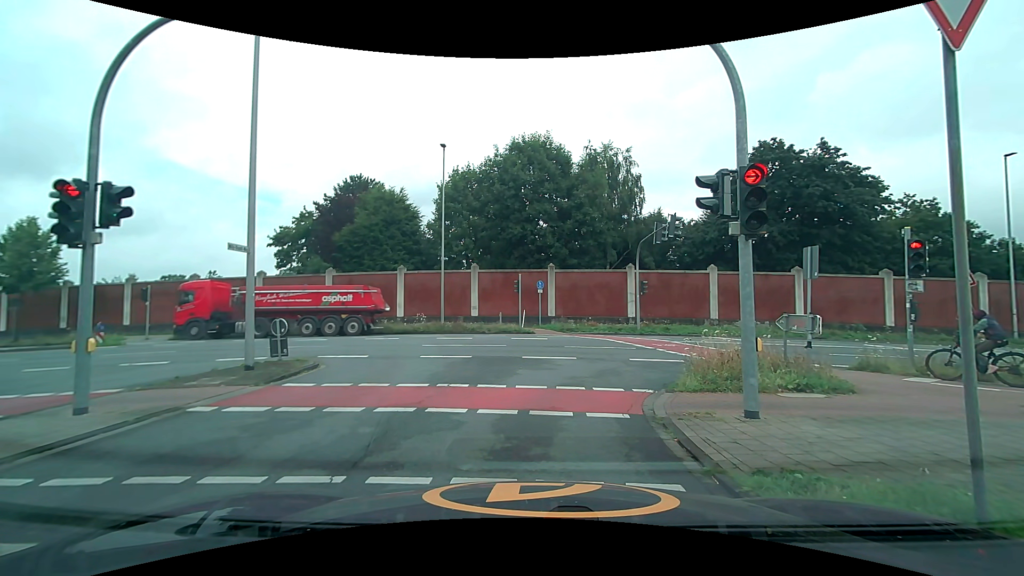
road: unclassified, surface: asphalt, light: Day
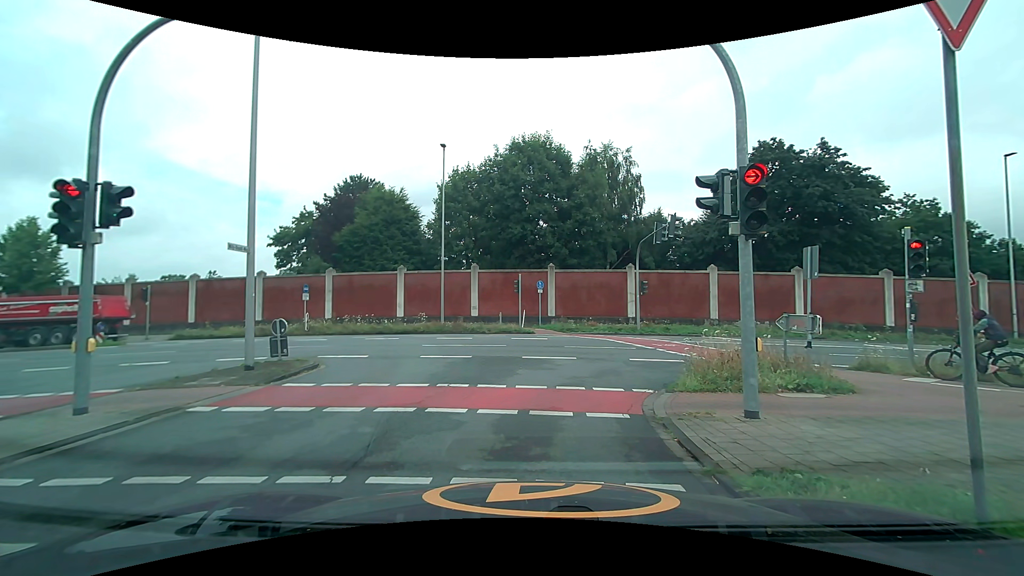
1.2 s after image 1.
(0.0, 0.0) m; 0°
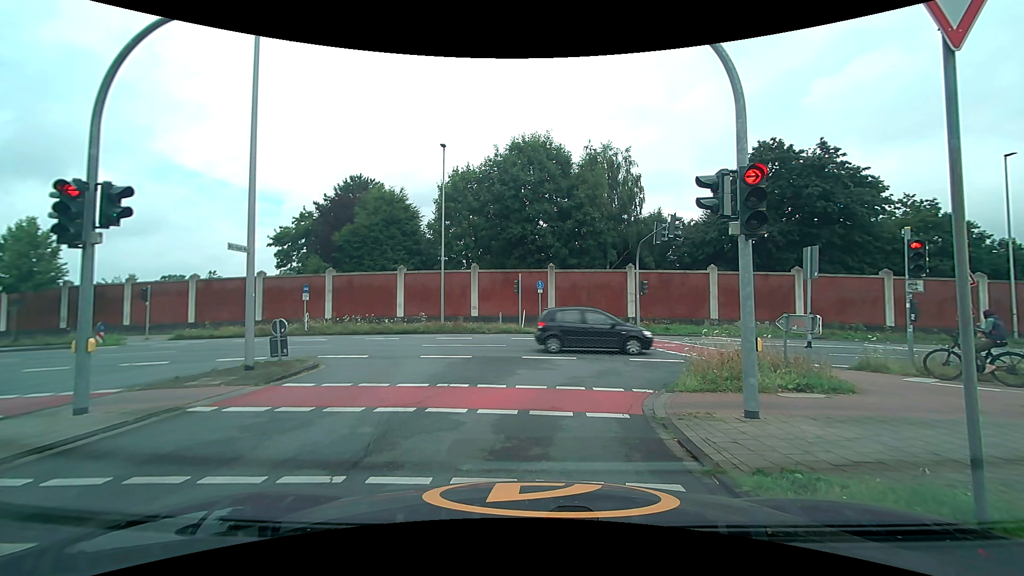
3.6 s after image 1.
(0.0, 0.0) m; 0°
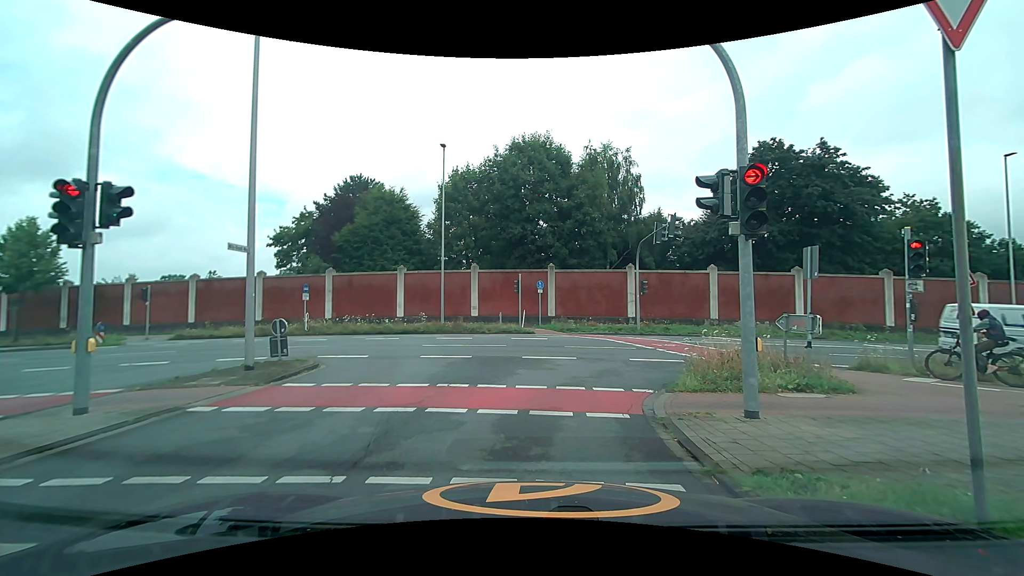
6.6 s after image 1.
(0.0, 0.0) m; 0°
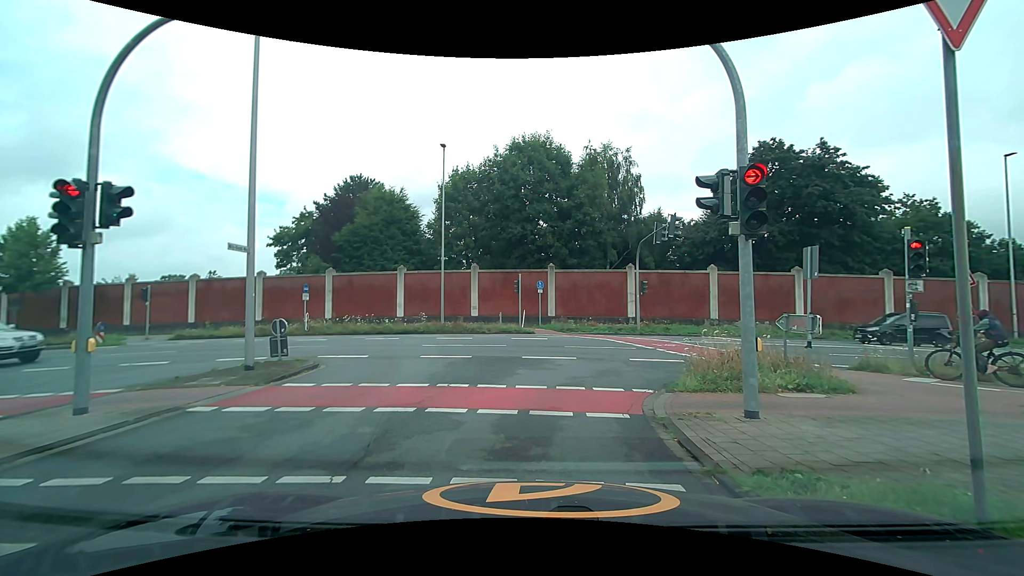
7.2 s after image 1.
(0.0, 0.0) m; 0°
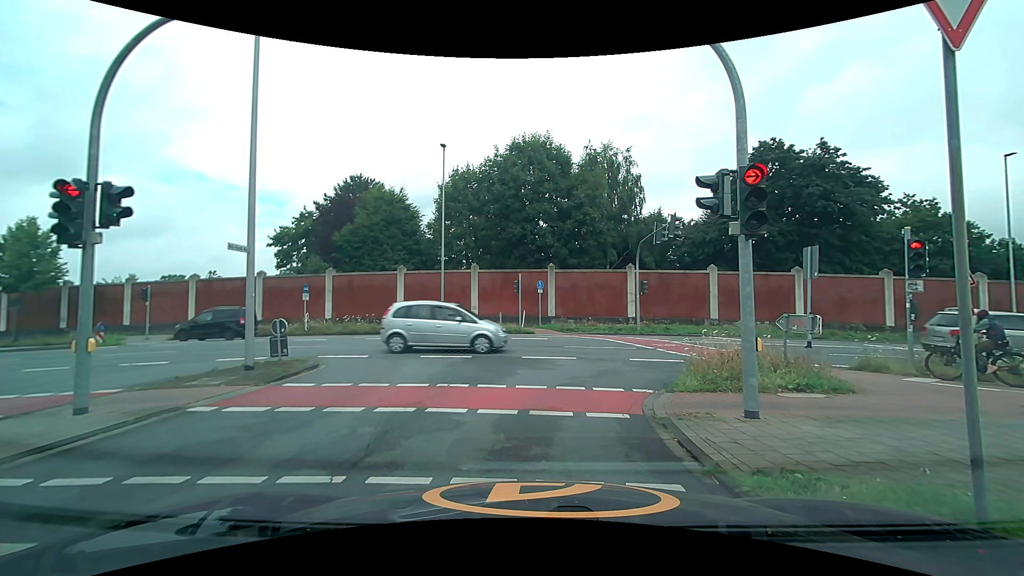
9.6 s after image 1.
(0.0, 0.0) m; 0°
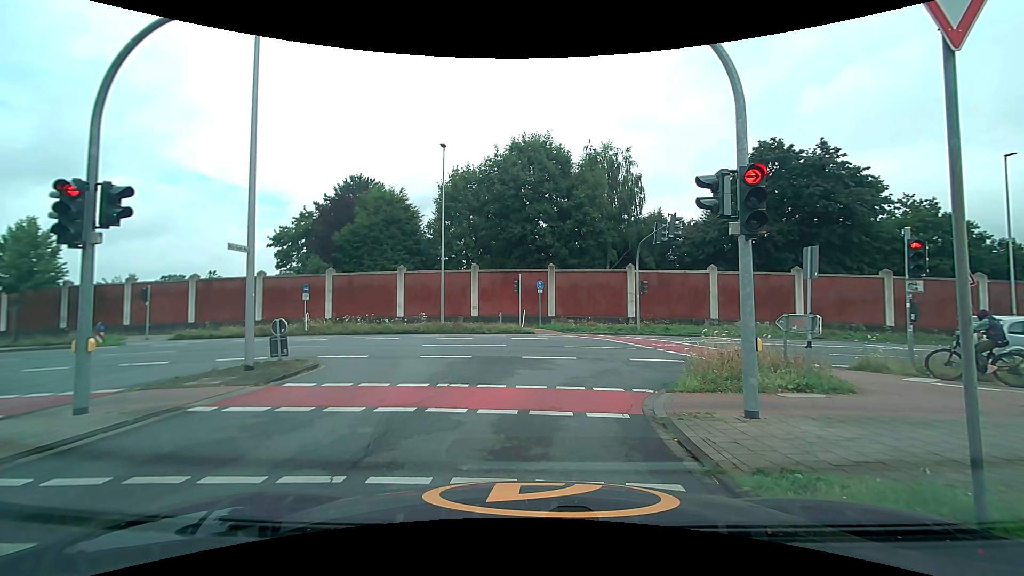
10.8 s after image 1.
(0.0, 0.0) m; 0°
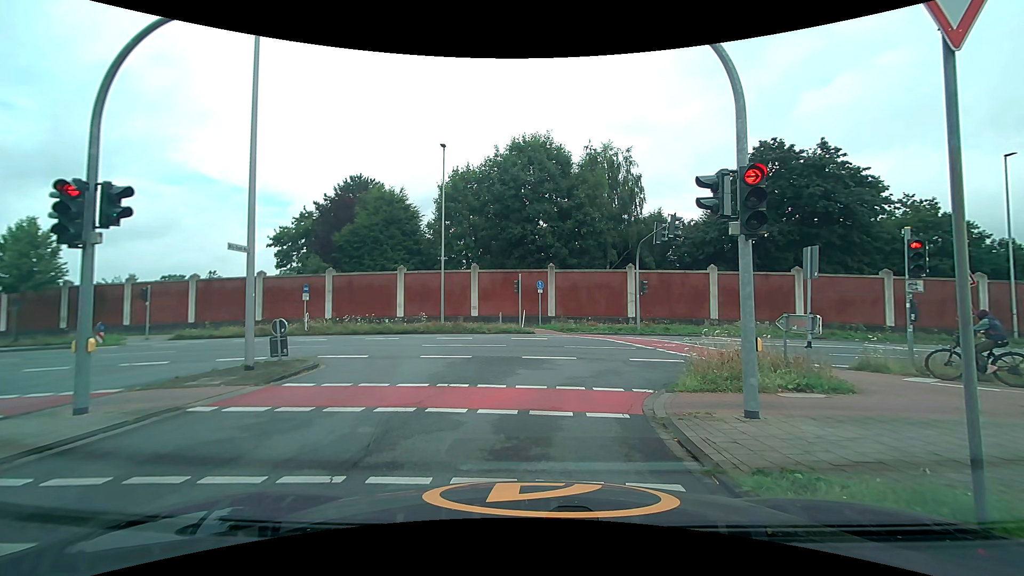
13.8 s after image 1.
(0.0, 0.0) m; 0°
(0, +10) (+6, +18) (+16, +19) (+26, +19) (+36, +19) (+46, +18) (+56, +18) (+66, +18) (+76, +17) (+86, +17) m
